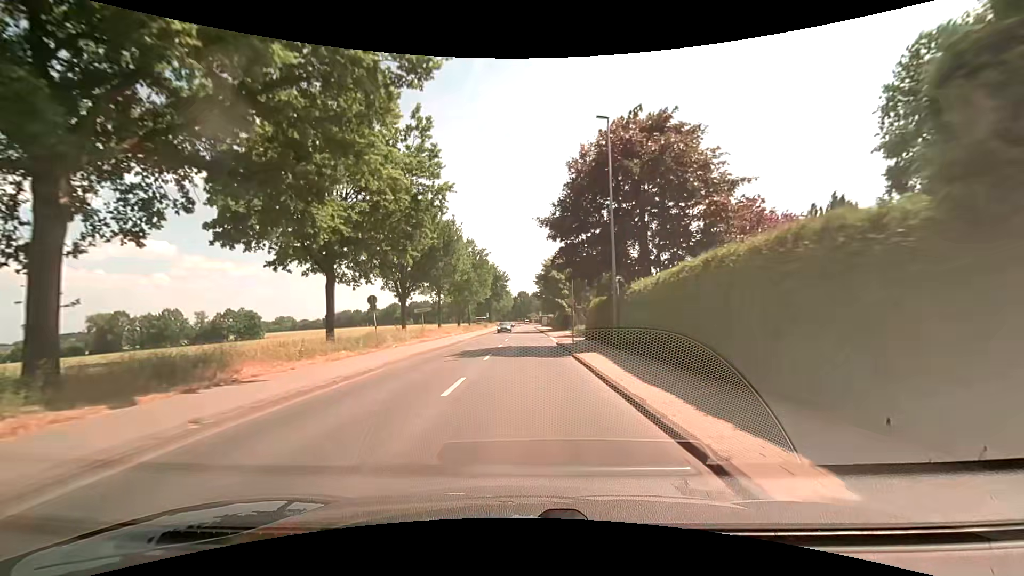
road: secondary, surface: asphalt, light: Day
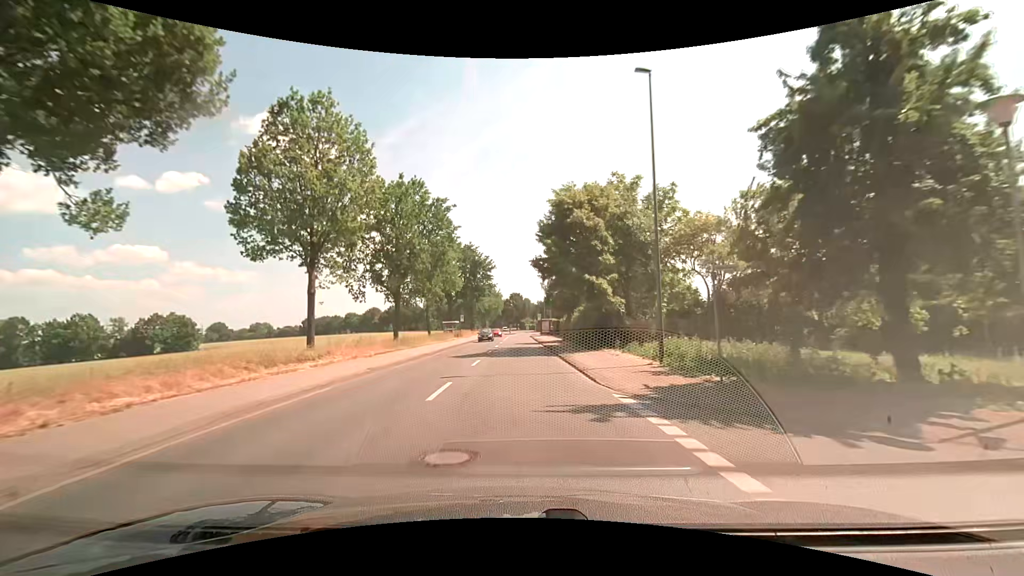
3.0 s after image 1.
(+0.3, +35.9) m; +1°
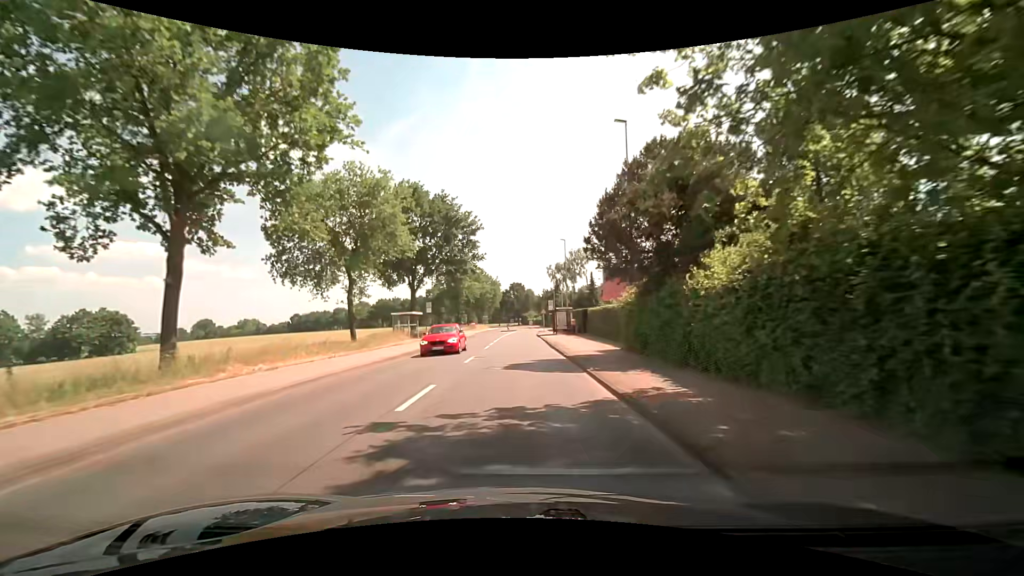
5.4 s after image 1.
(-0.1, +28.8) m; 0°
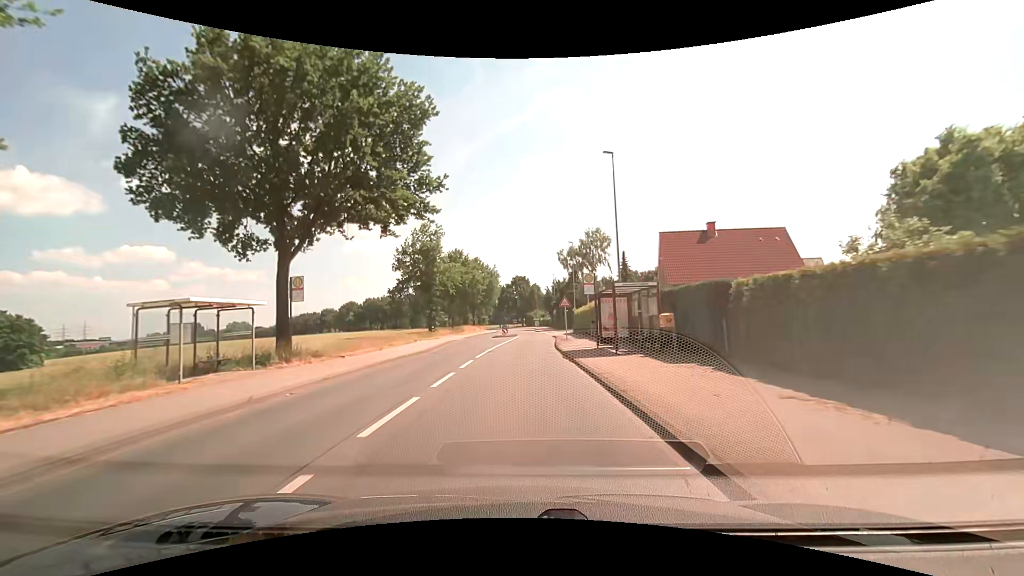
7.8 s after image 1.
(-0.2, +28.9) m; -1°
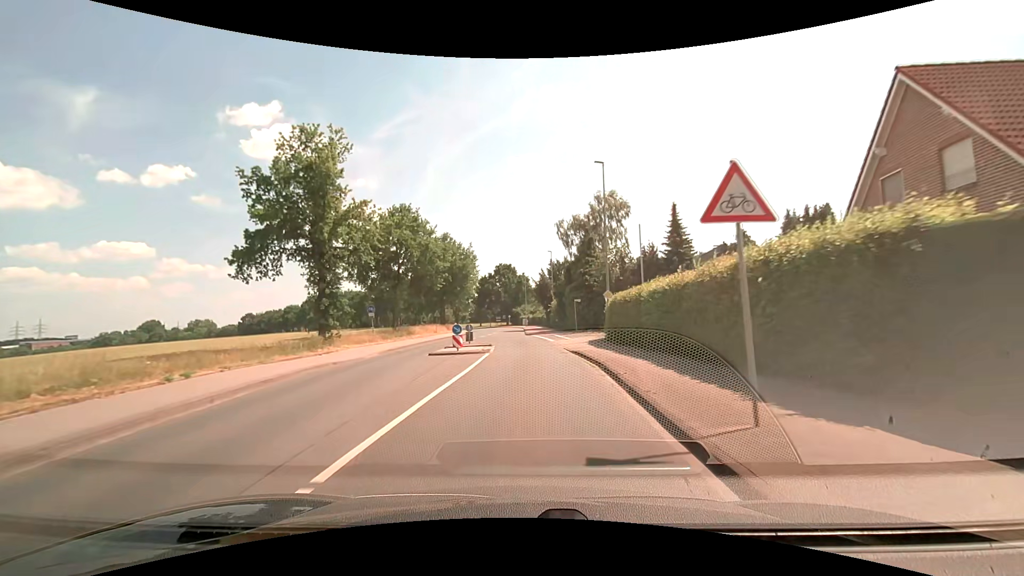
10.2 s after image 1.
(+0.1, +28.9) m; +2°
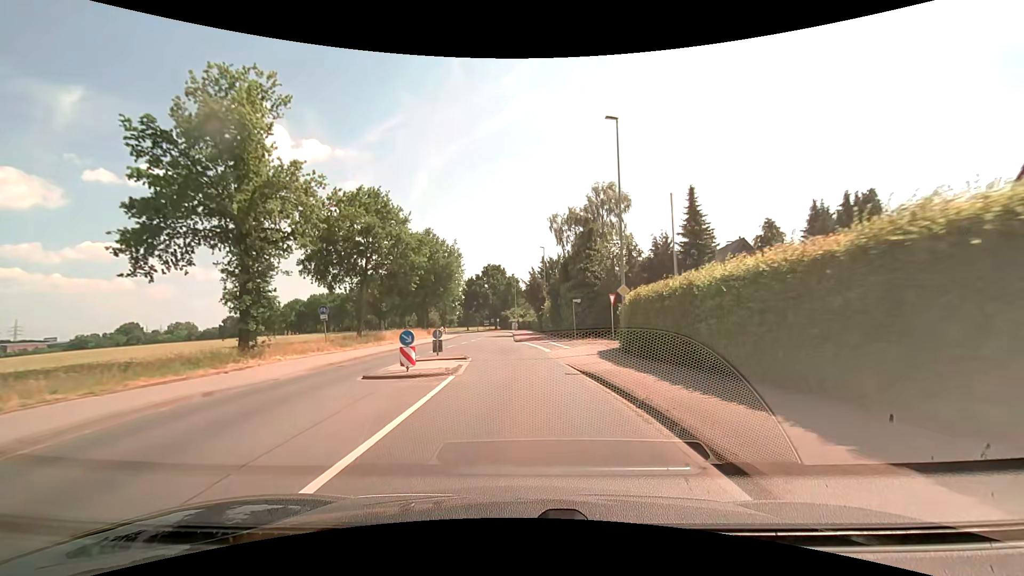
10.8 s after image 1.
(0.0, +7.2) m; +1°
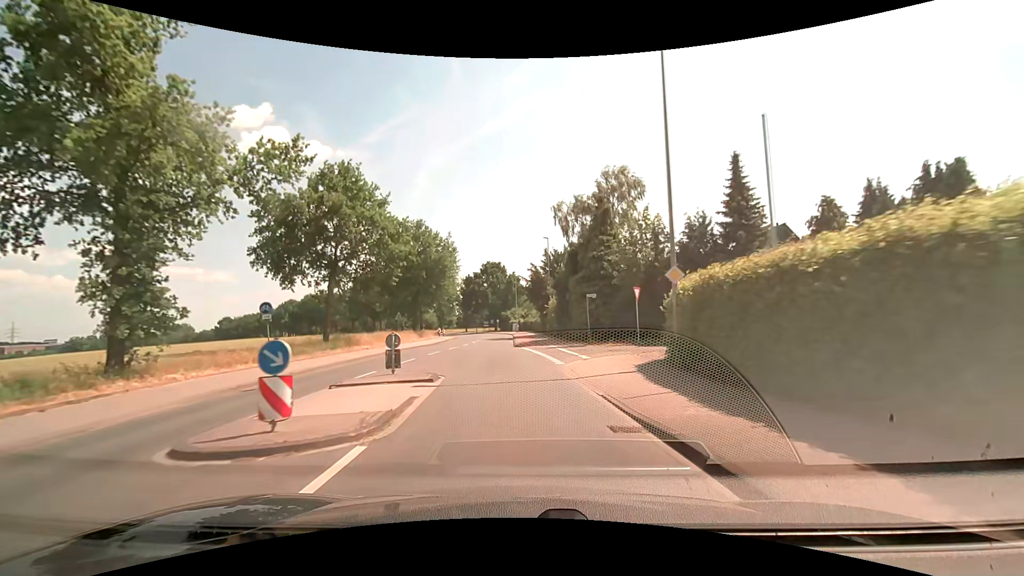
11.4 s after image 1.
(0.0, +7.2) m; 0°
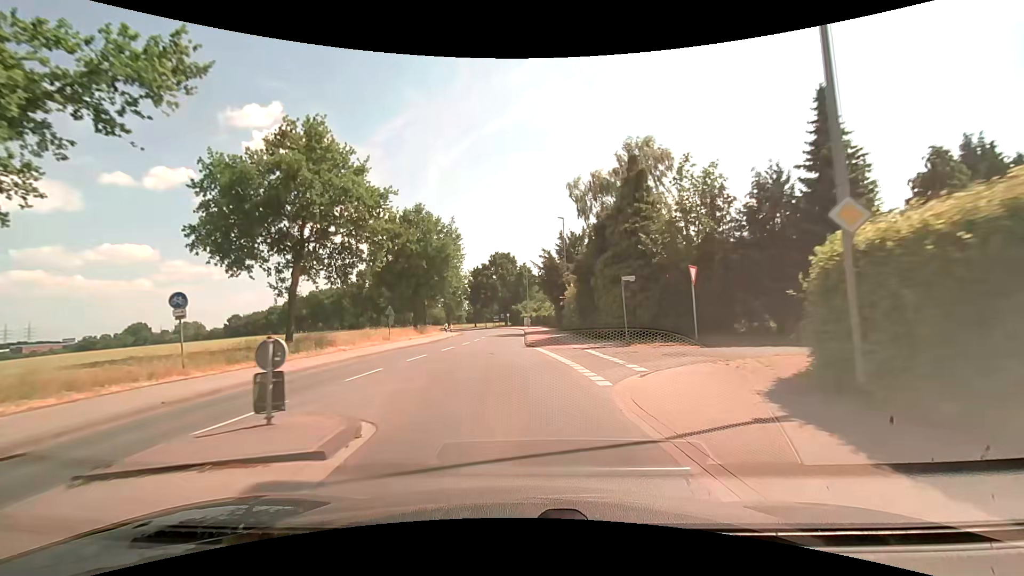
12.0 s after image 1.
(-0.1, +7.2) m; -2°
